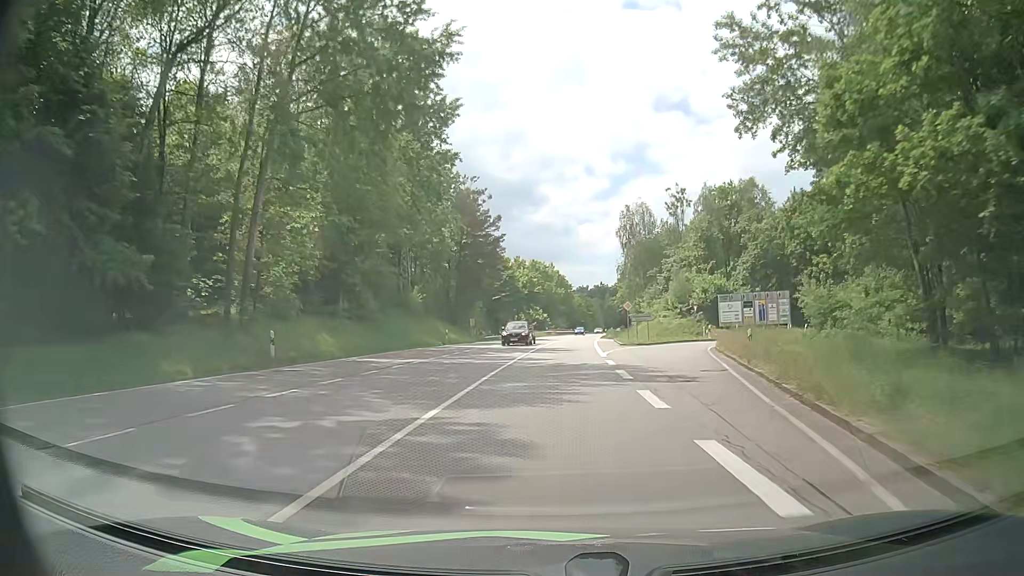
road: secondary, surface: asphalt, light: Day
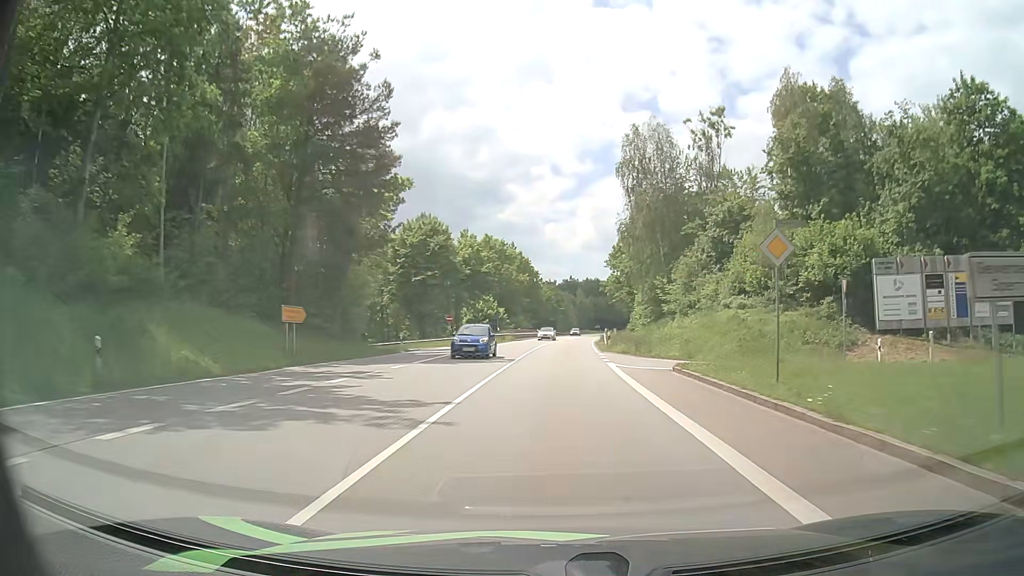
(+1.3, +41.1) m; +3°
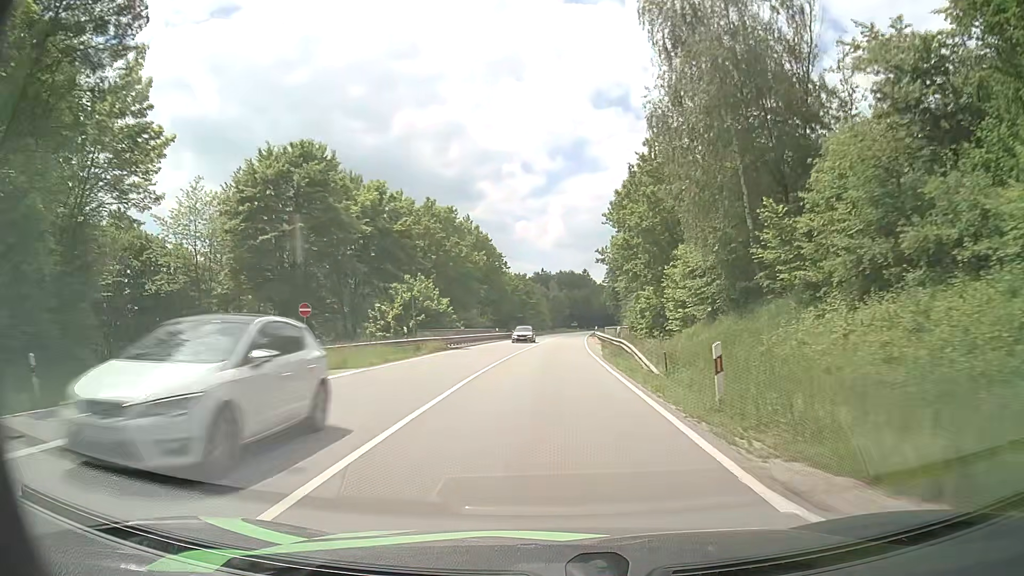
(+0.7, +31.3) m; +3°
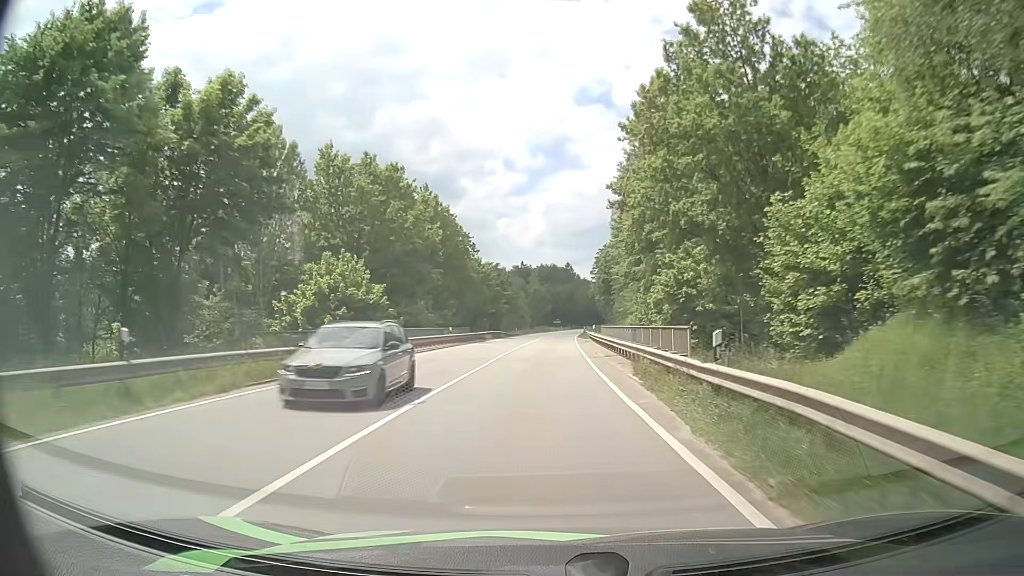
(+0.1, +21.1) m; +1°
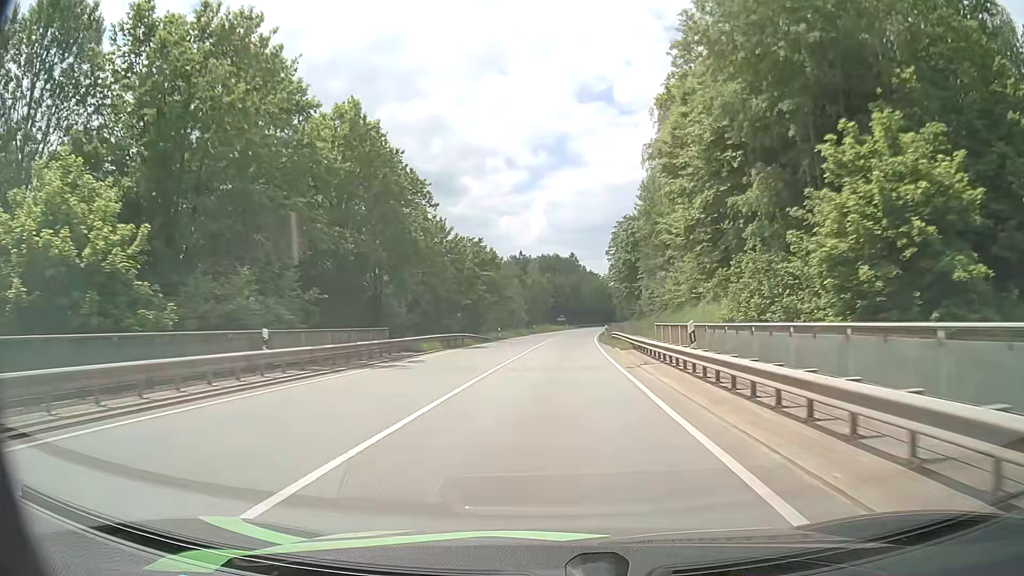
(-0.1, +32.0) m; -1°
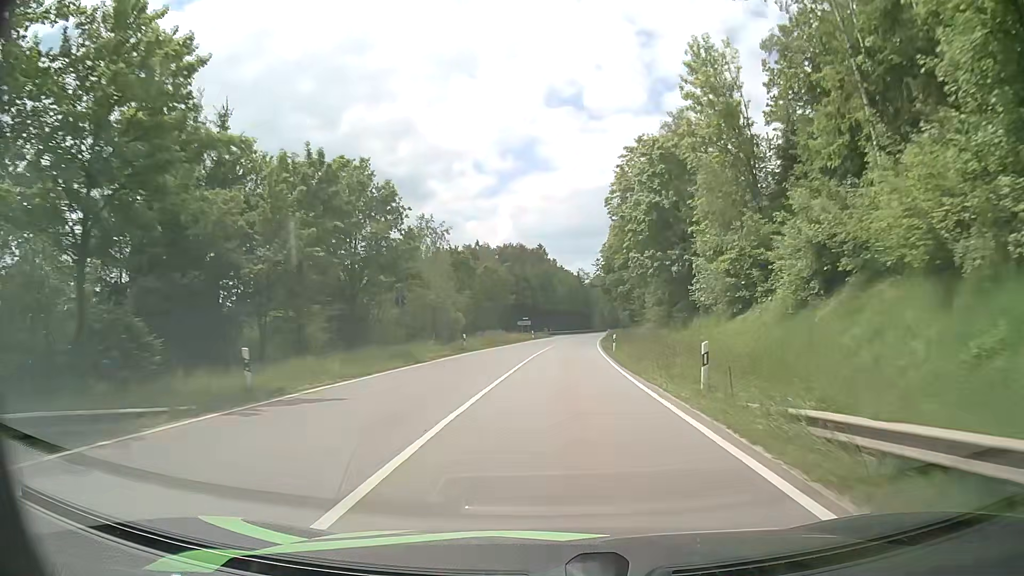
(+1.1, +43.9) m; +4°
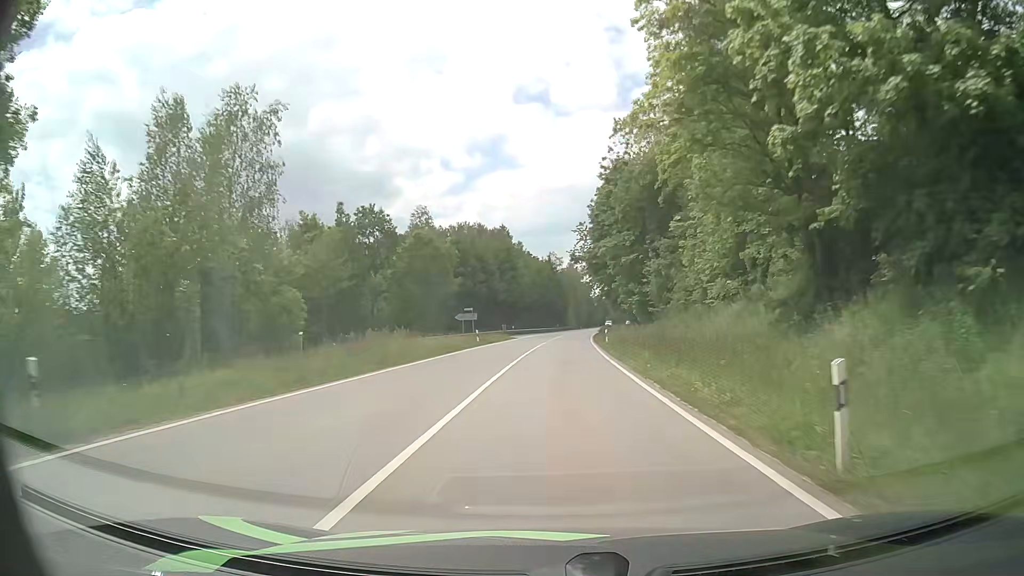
(+0.2, +33.8) m; +2°
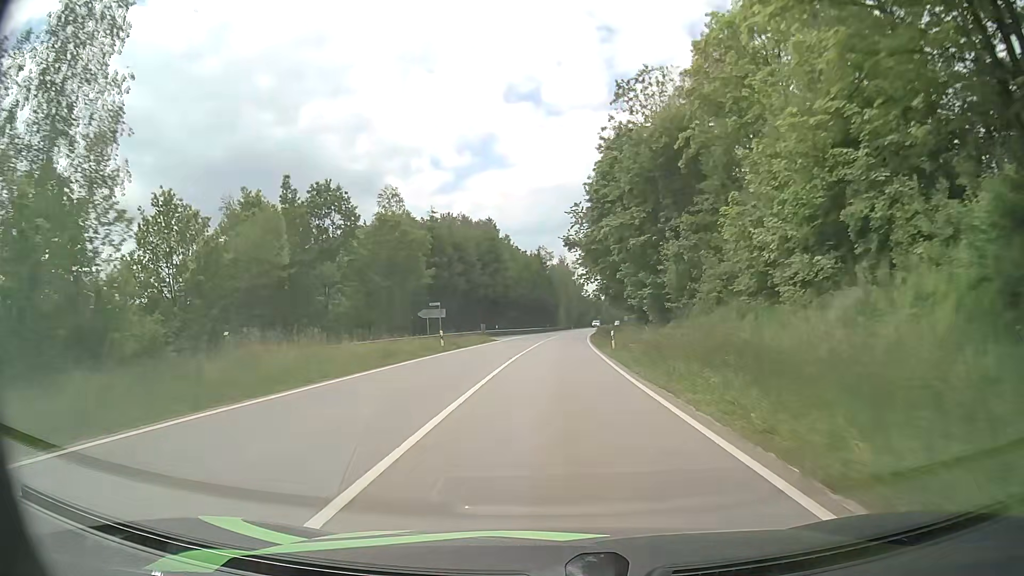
(+0.1, +11.4) m; +1°
(0, +10) (0, +20) (0, +30) (+1, +40) (+1, +50) (+1, +60) (+2, +70) (+3, +80) (+3, +90) (+4, +100) m
